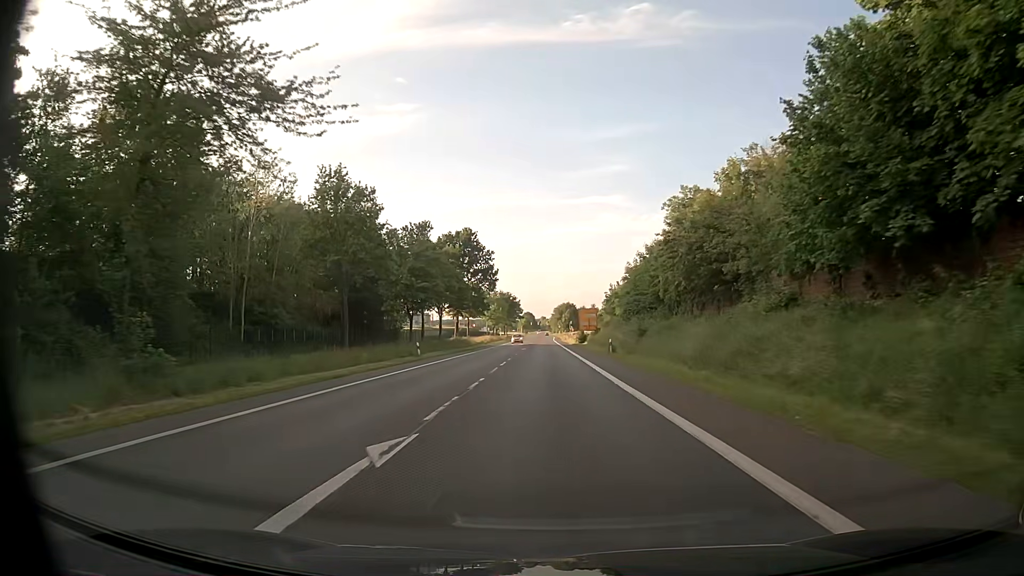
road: primary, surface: asphalt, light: Day
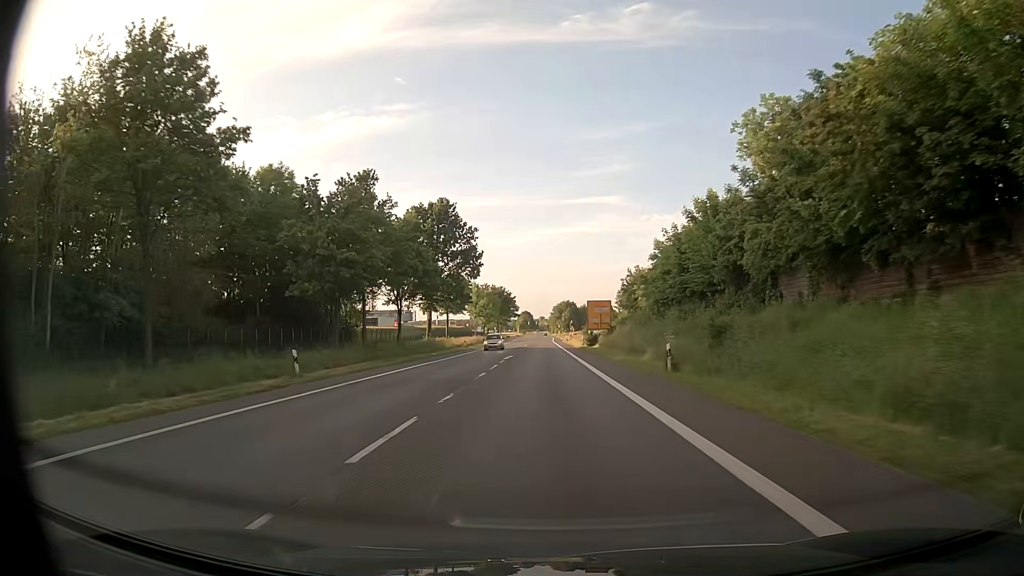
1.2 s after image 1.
(+0.1, +22.0) m; 0°
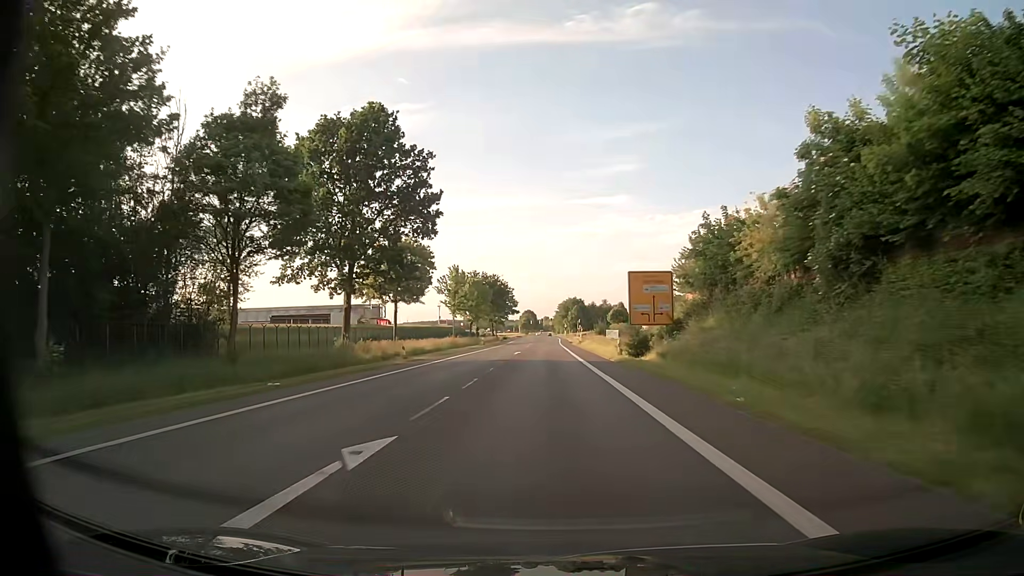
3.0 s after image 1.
(0.0, +33.2) m; 0°
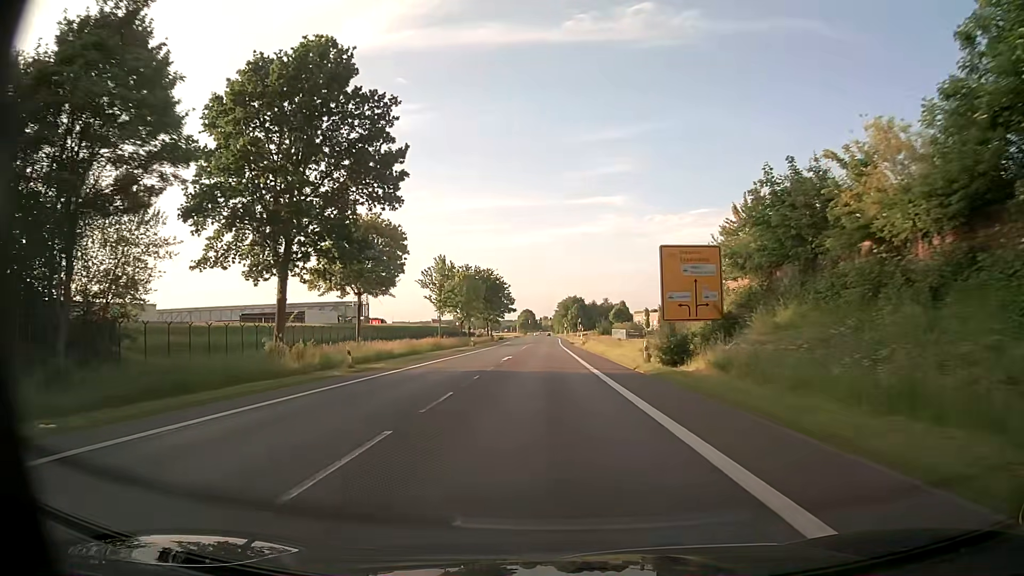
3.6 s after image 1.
(+0.1, +11.1) m; 0°
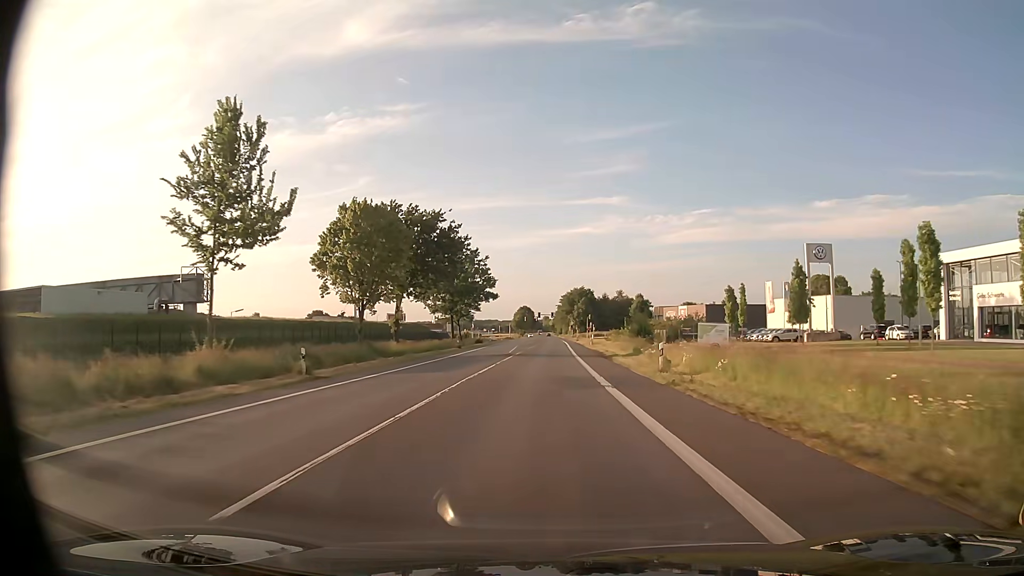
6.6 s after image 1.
(+0.2, +55.1) m; 0°
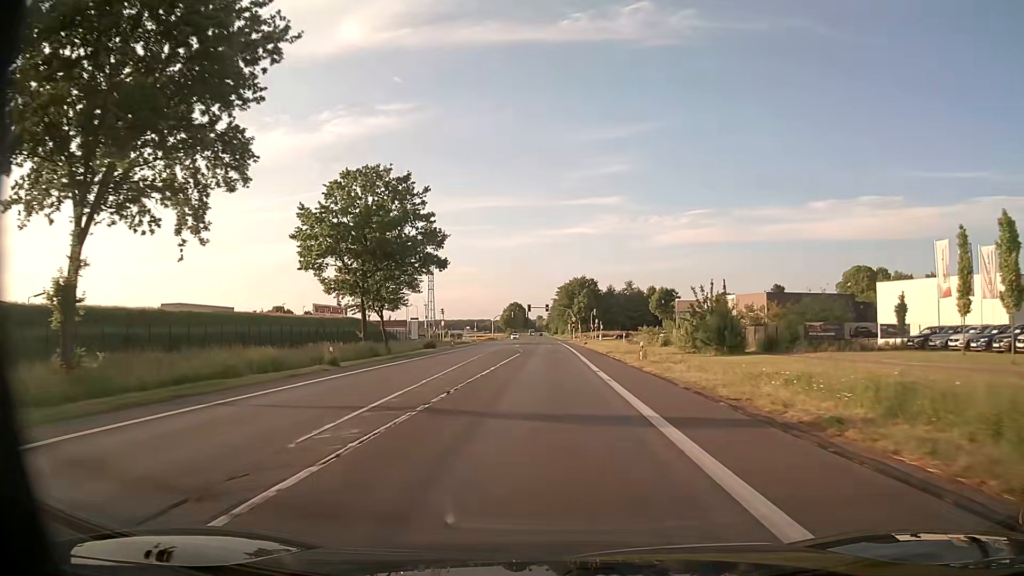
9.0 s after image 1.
(+0.1, +42.8) m; 0°
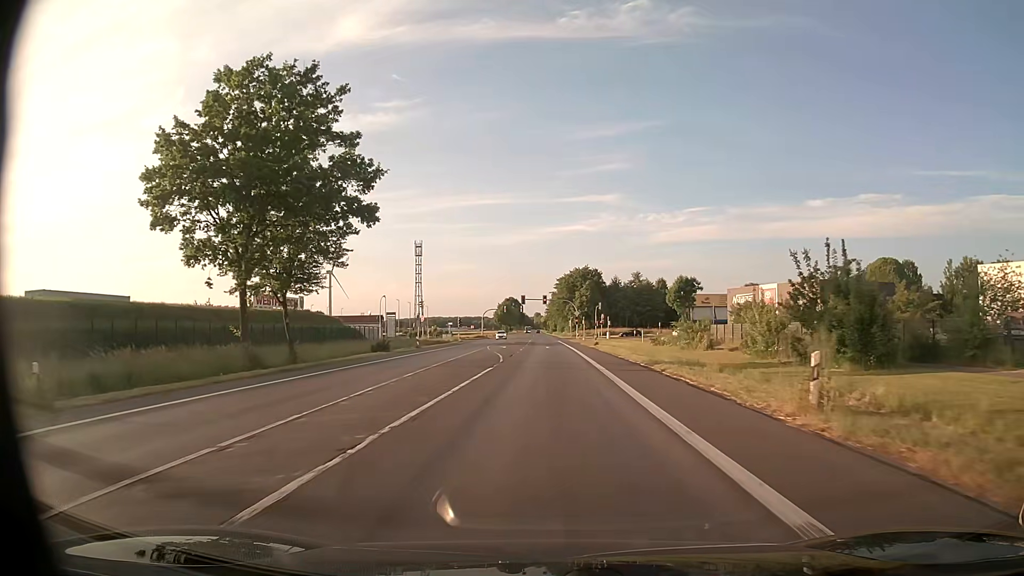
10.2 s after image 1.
(0.0, +20.5) m; 0°
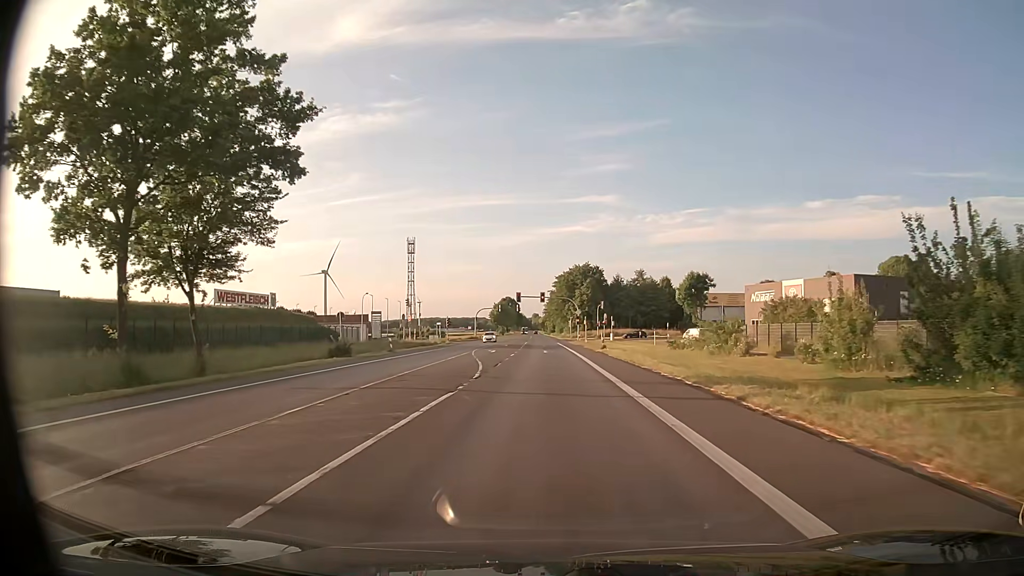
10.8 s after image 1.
(0.0, +9.7) m; 0°
(0, +10) (0, +20) (0, +30) (0, +40) (0, +50) (0, +60) (0, +70) (0, +80) (0, +90) (+1, +100) m
